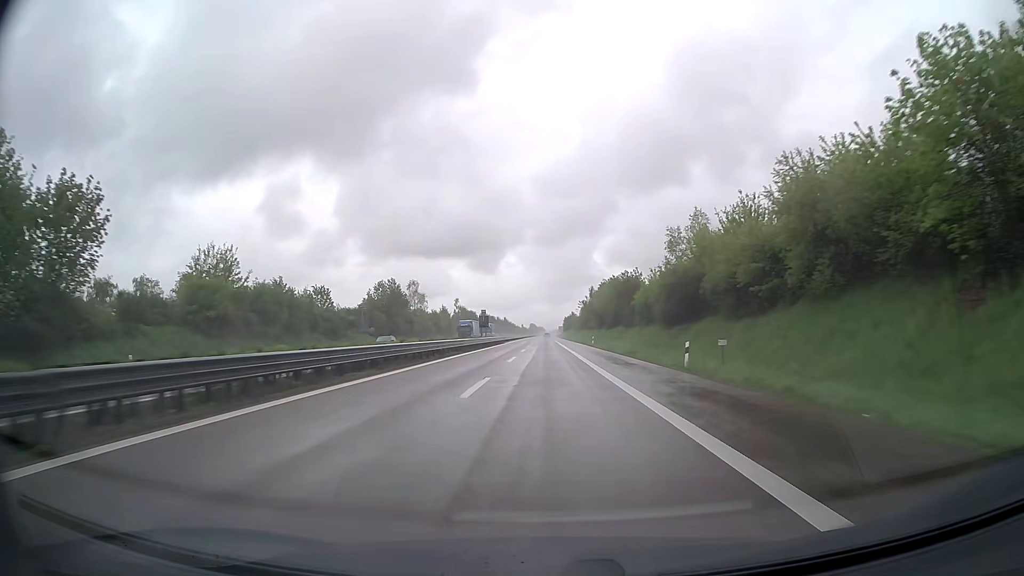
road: trunk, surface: asphalt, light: Day
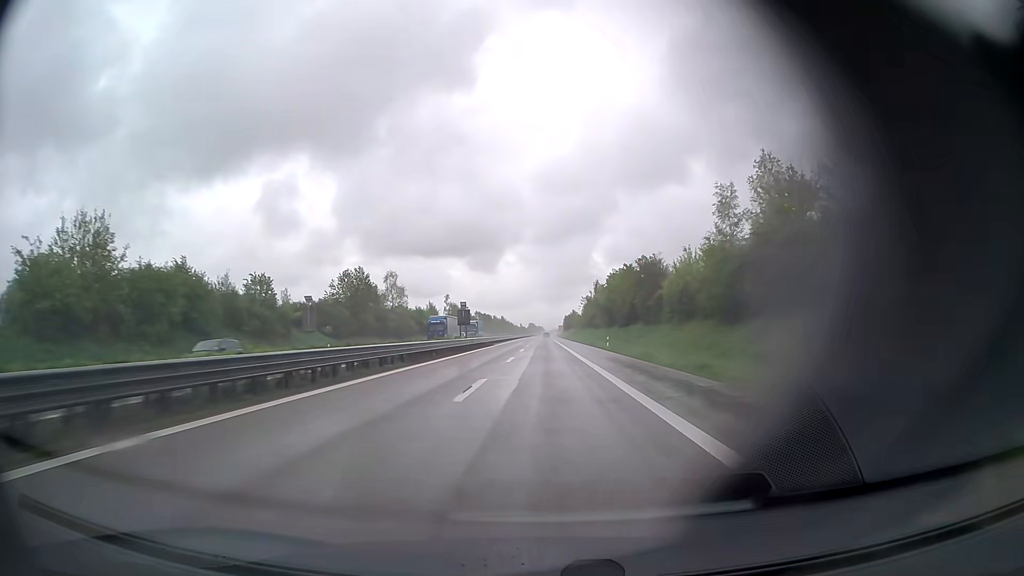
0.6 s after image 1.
(0.0, +18.6) m; 0°
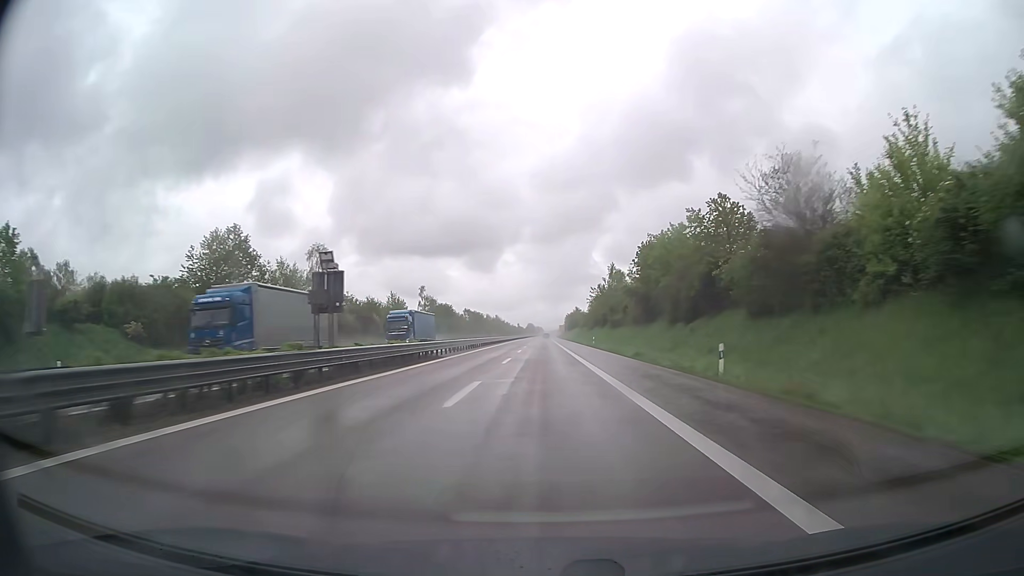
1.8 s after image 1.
(+0.1, +37.2) m; 0°
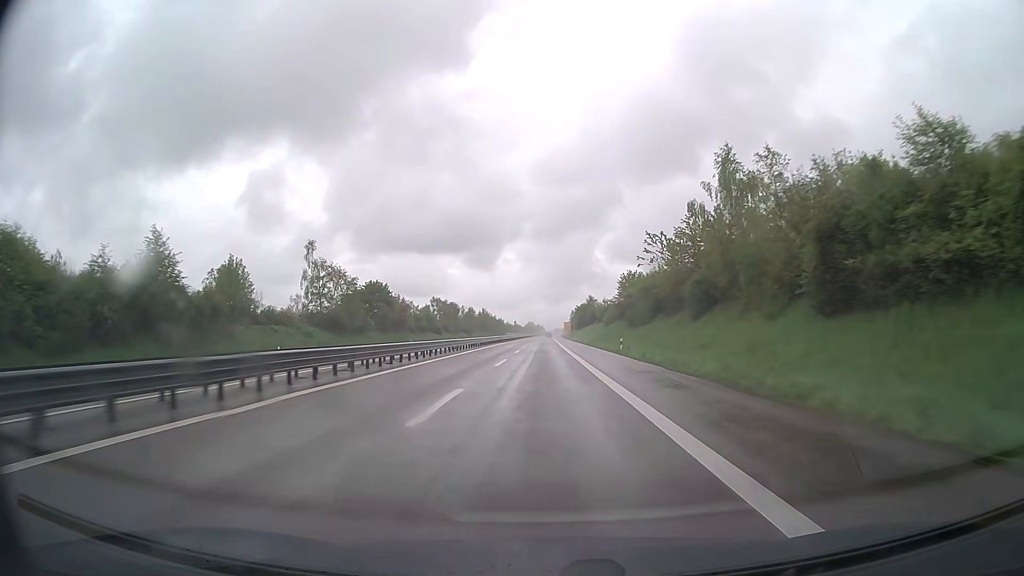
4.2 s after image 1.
(-0.3, +74.4) m; 0°
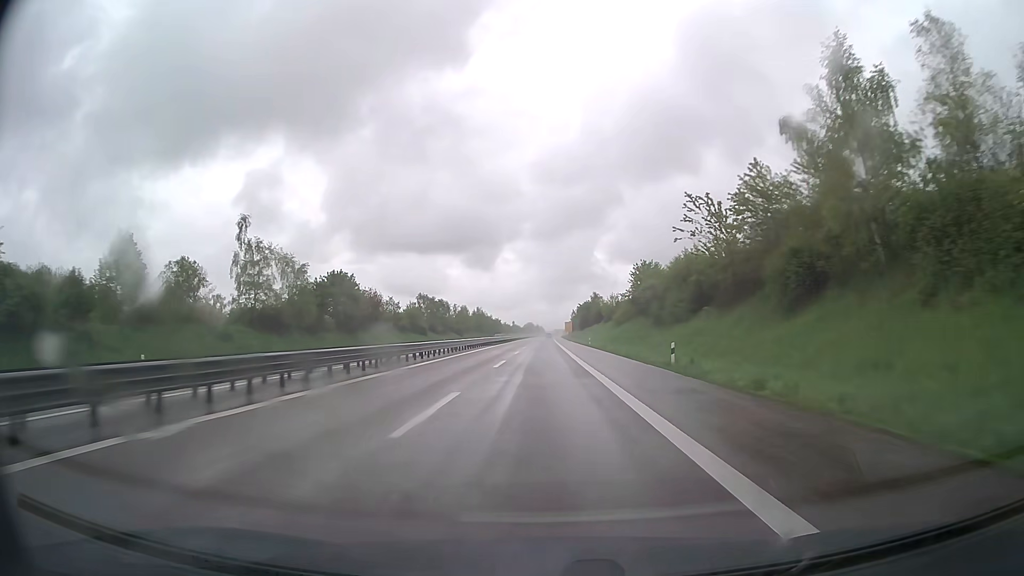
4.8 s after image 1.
(0.0, +18.6) m; 0°
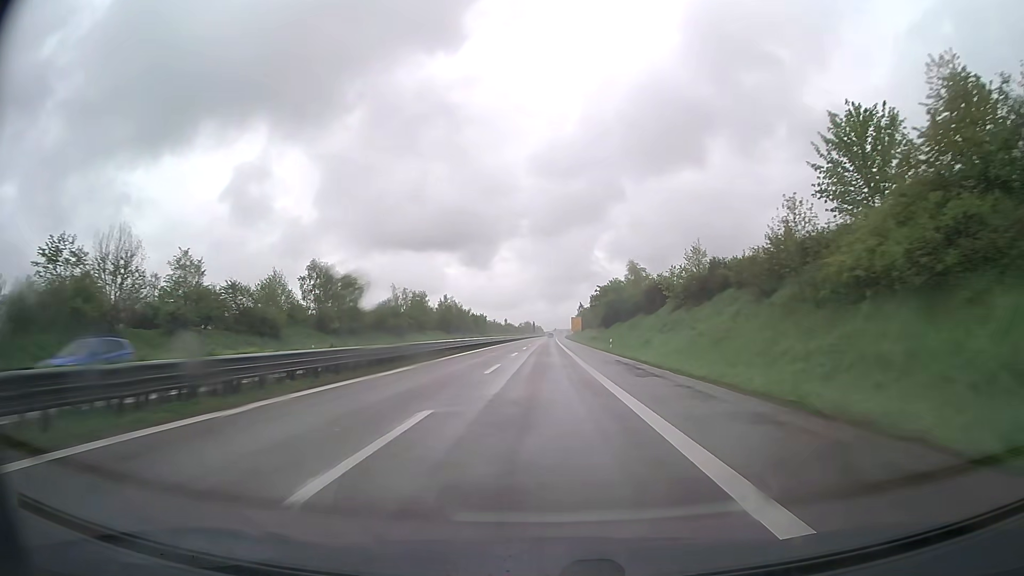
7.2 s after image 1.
(0.0, +74.3) m; 0°
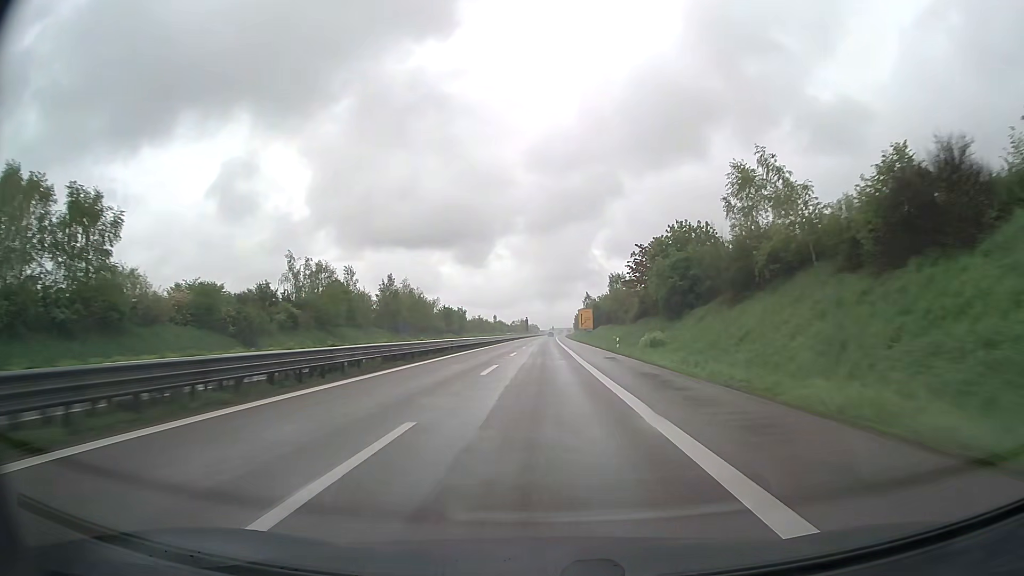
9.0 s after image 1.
(+0.1, +55.7) m; 0°
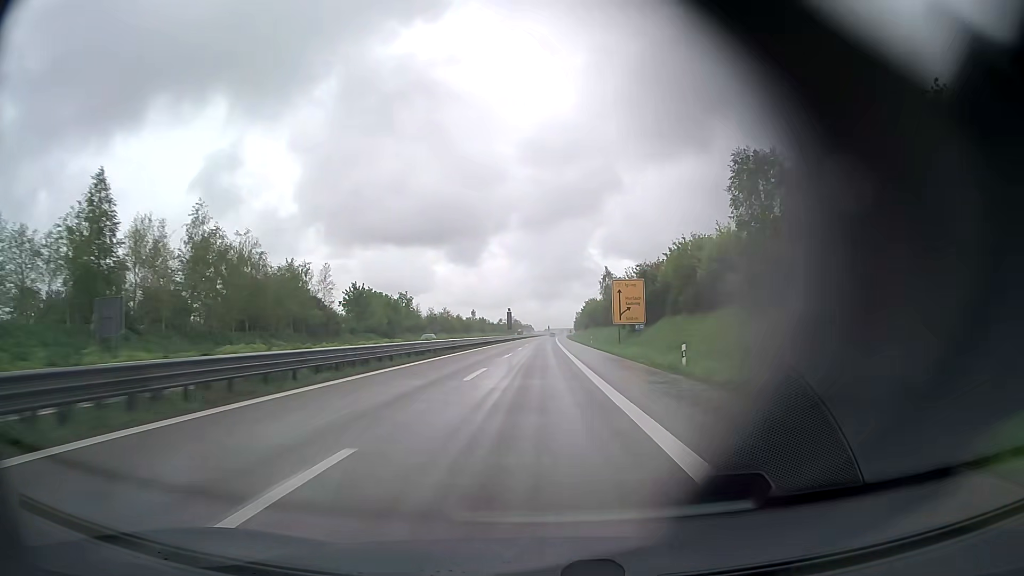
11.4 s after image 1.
(+0.4, +74.2) m; +1°
(0, +10) (0, +20) (0, +30) (0, +40) (0, +50) (0, +60) (0, +70) (0, +80) (0, +90) (0, +100) m
